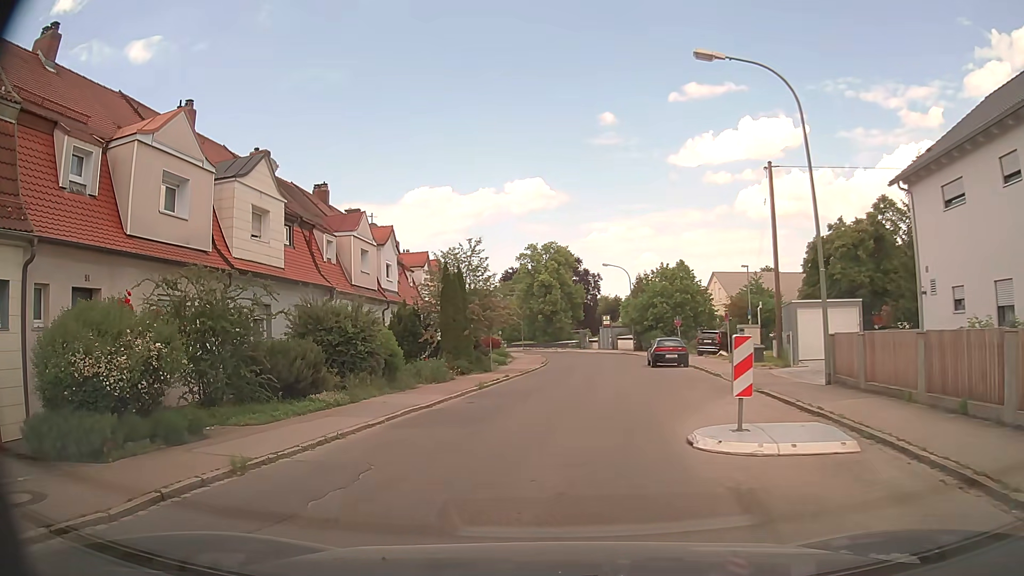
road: unclassified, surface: asphalt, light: Day
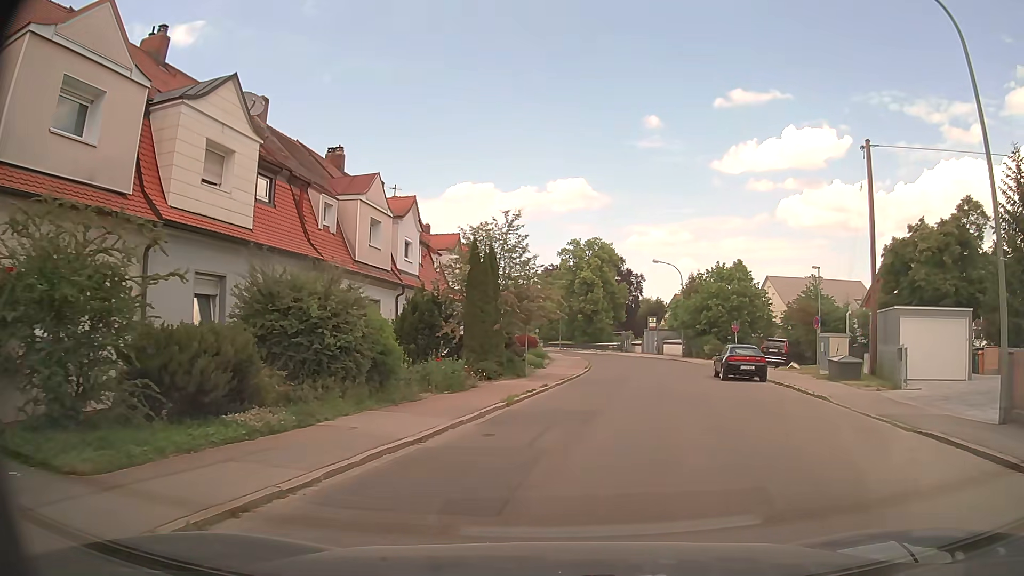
(-0.3, +5.9) m; -3°
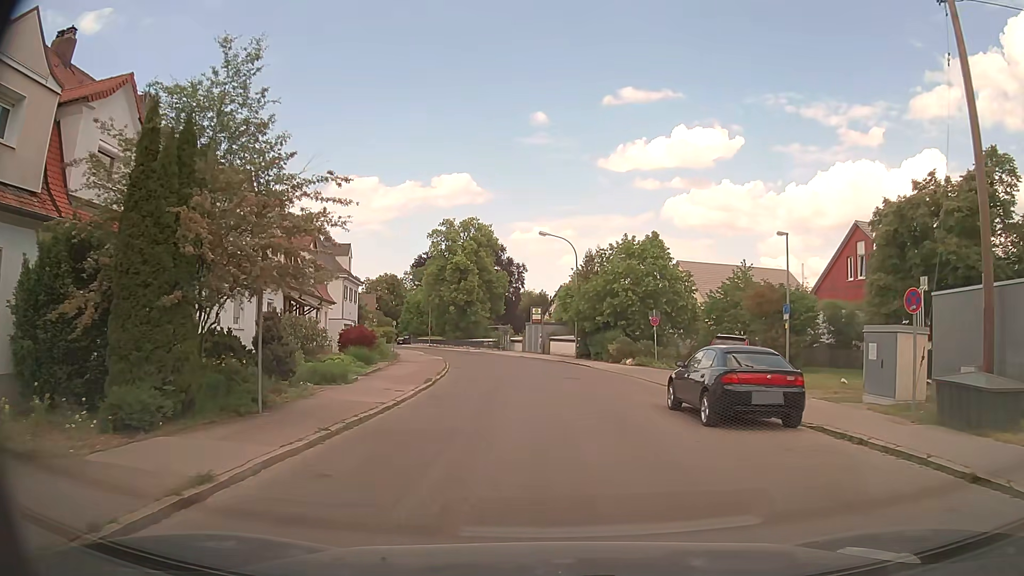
(+1.8, +14.3) m; +11°
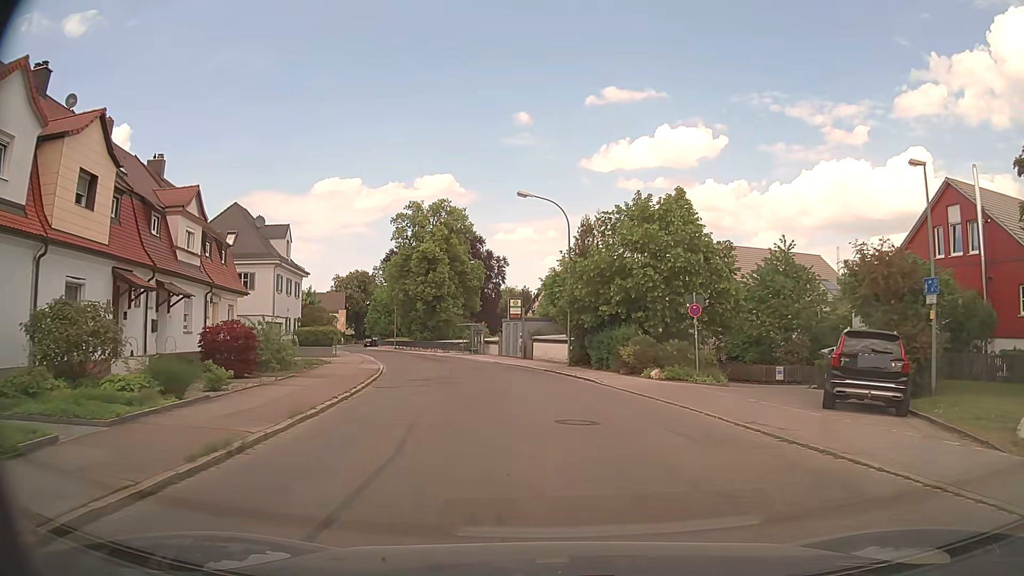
(0.0, +13.2) m; +1°
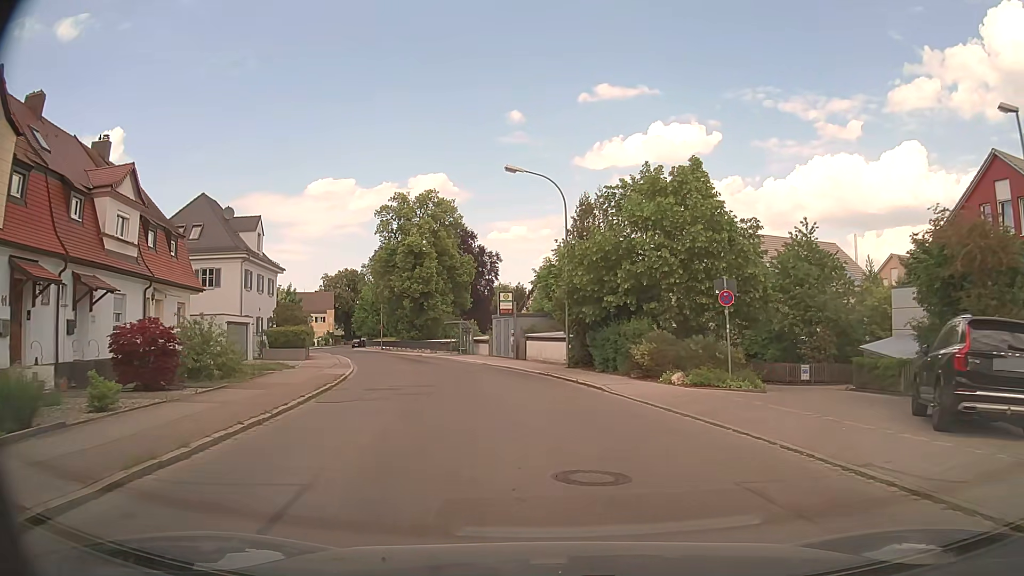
(0.0, +4.8) m; +1°
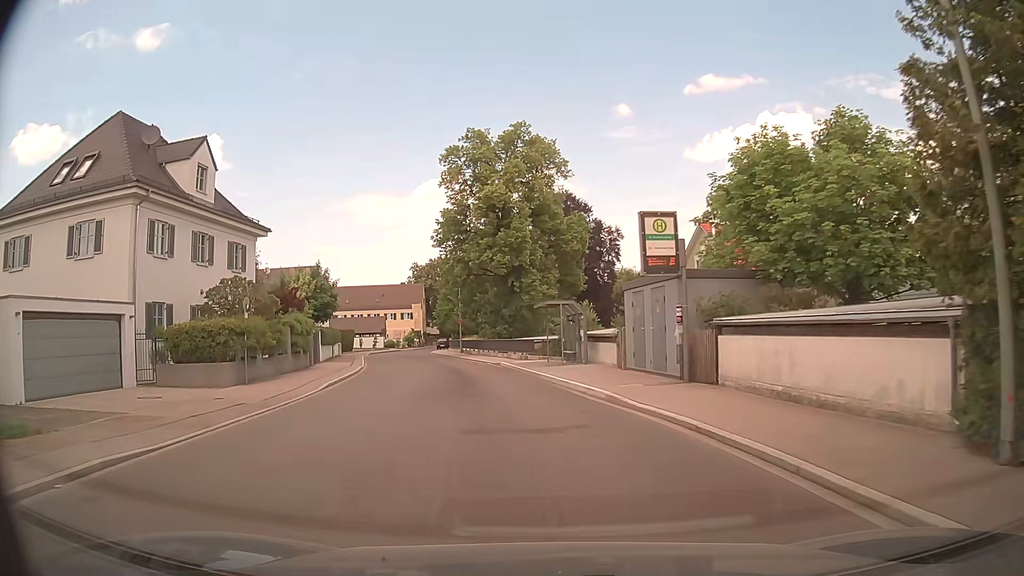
(-1.9, +23.4) m; -10°
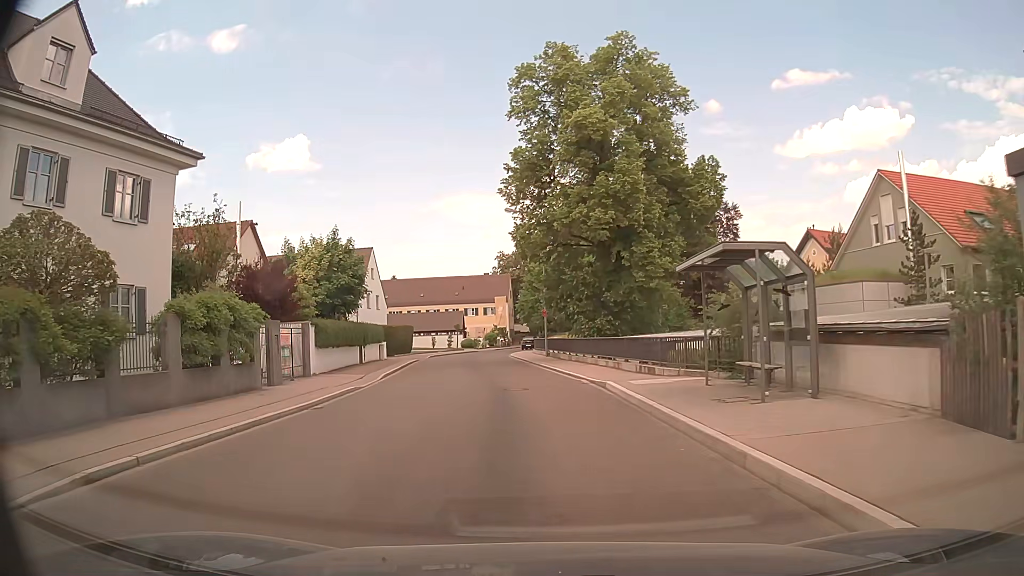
(-1.0, +15.9) m; -9°
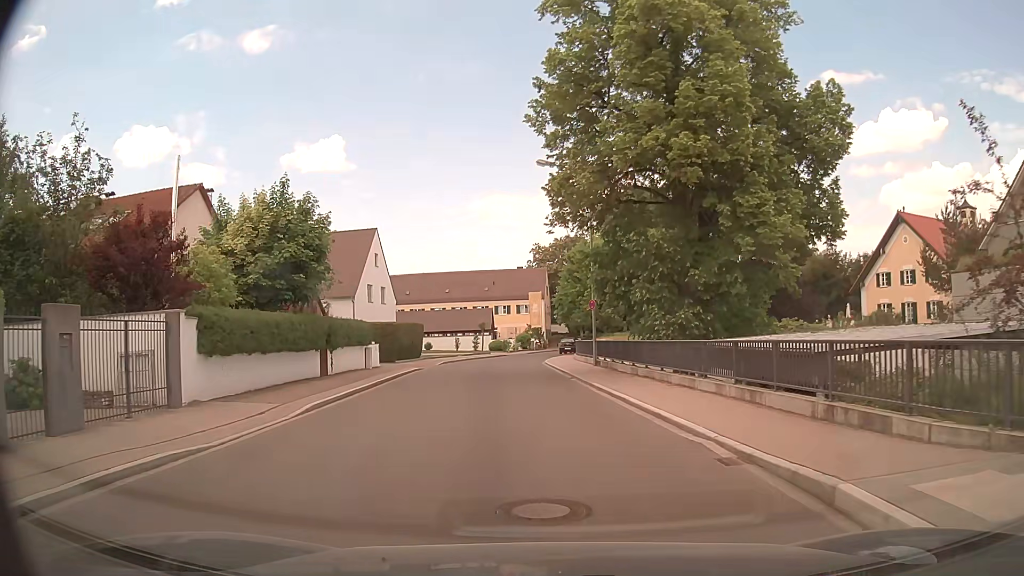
(-0.2, +12.1) m; -2°
